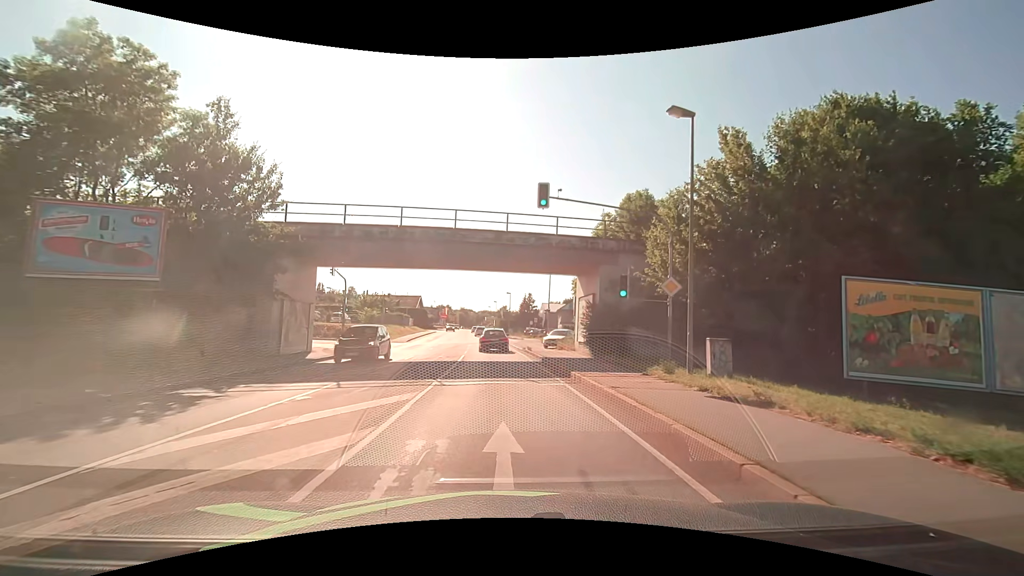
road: primary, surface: asphalt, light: Day
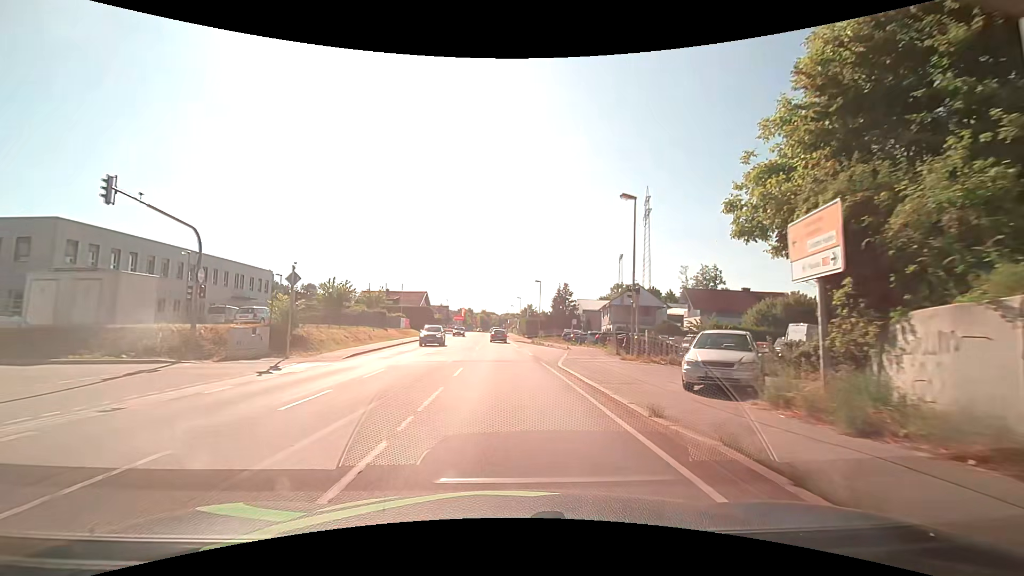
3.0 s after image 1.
(-0.7, +26.9) m; -3°
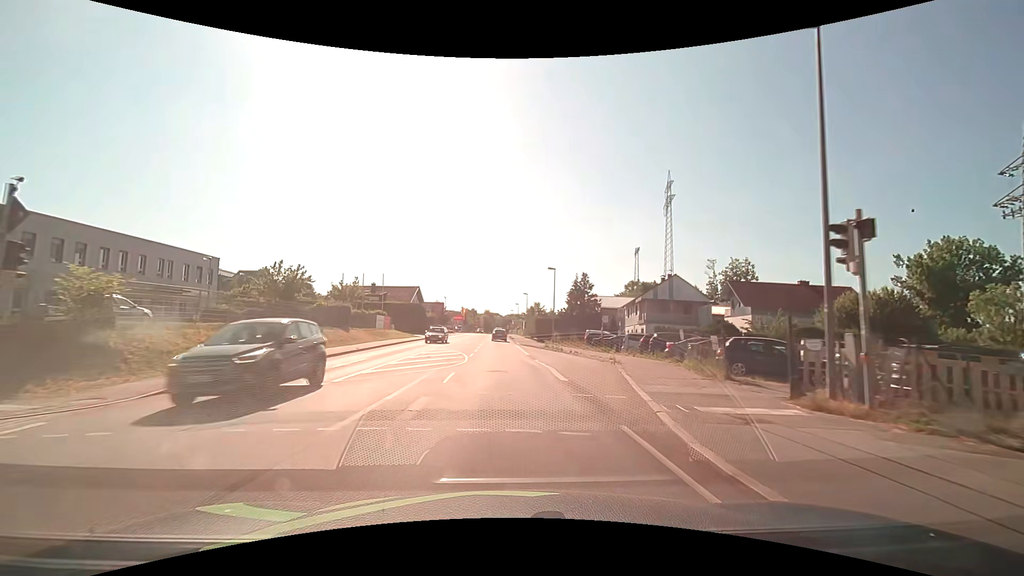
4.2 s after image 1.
(0.0, +14.6) m; -1°
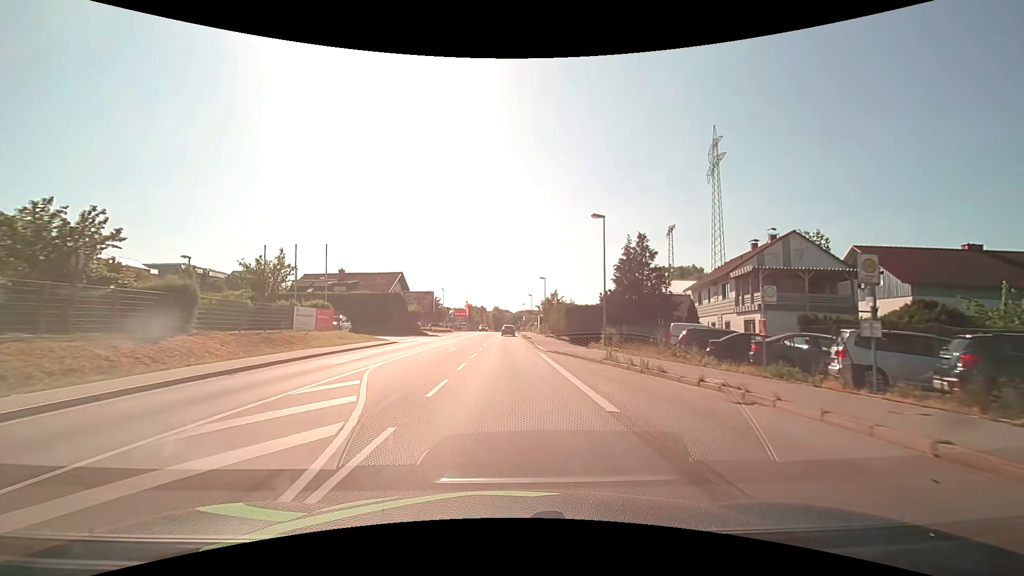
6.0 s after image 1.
(-0.2, +22.3) m; -1°
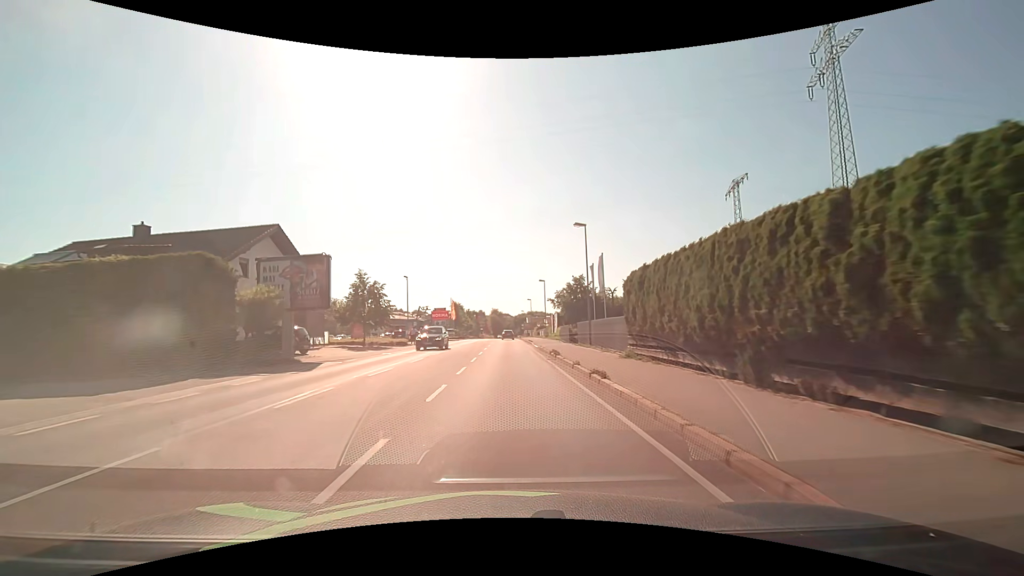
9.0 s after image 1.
(0.0, +37.1) m; 0°
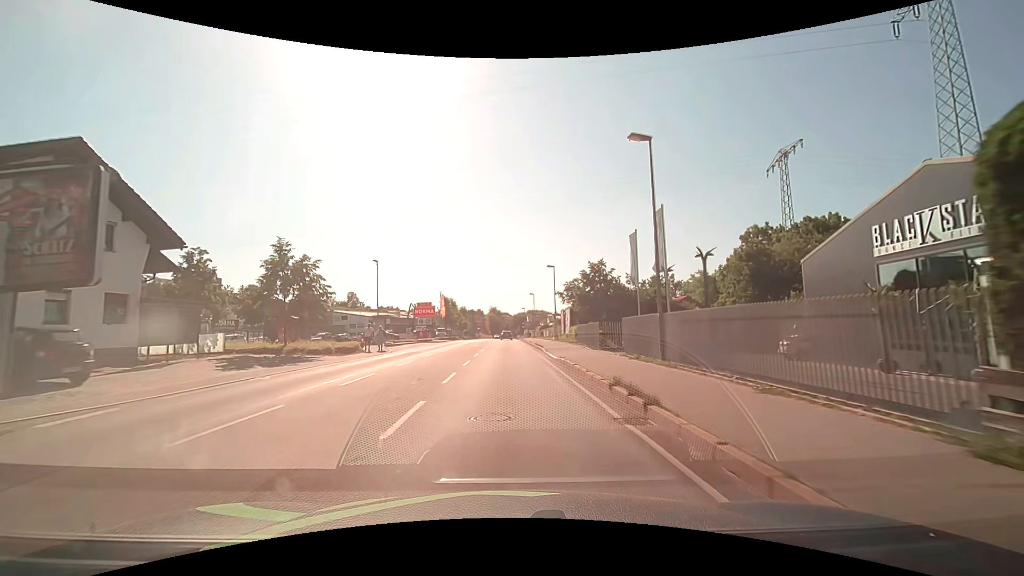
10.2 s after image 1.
(0.0, +15.0) m; 0°
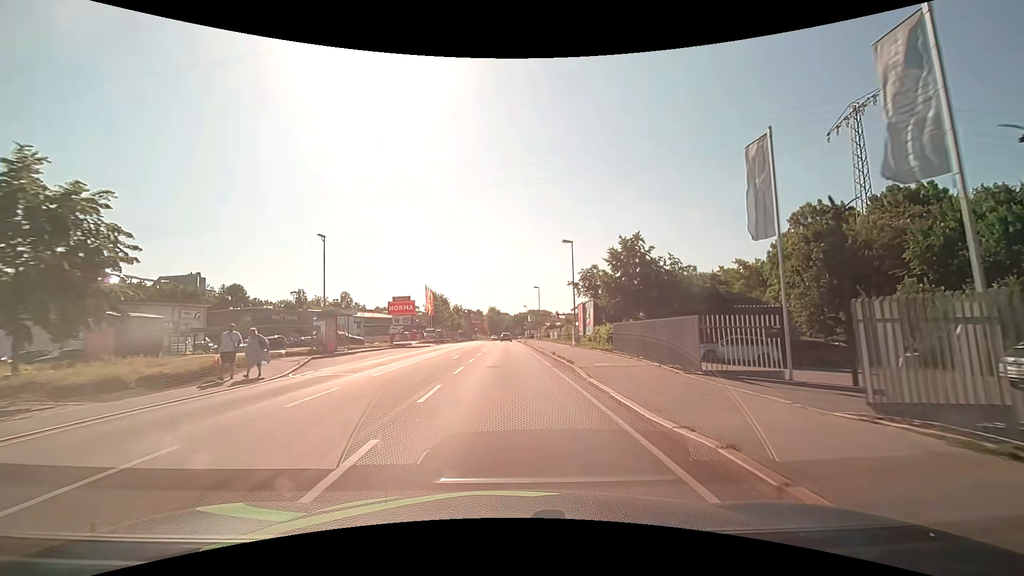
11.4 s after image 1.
(0.0, +15.1) m; 0°
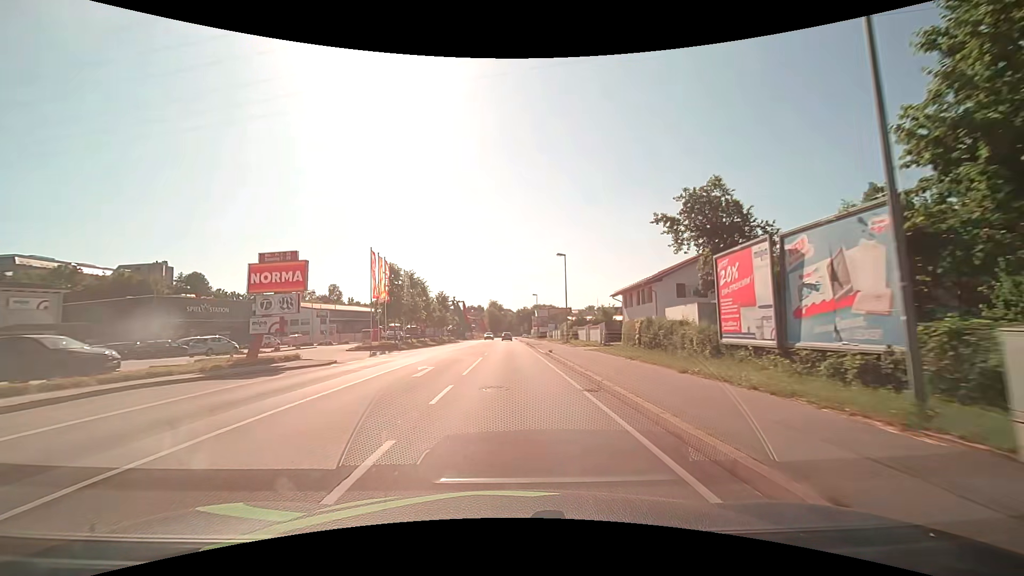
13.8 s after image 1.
(-0.2, +30.4) m; 0°
(0, +10) (0, +20) (0, +30) (0, +40) (0, +50) (0, +60) (0, +70) (0, +80) (0, +90) (0, +100) m
